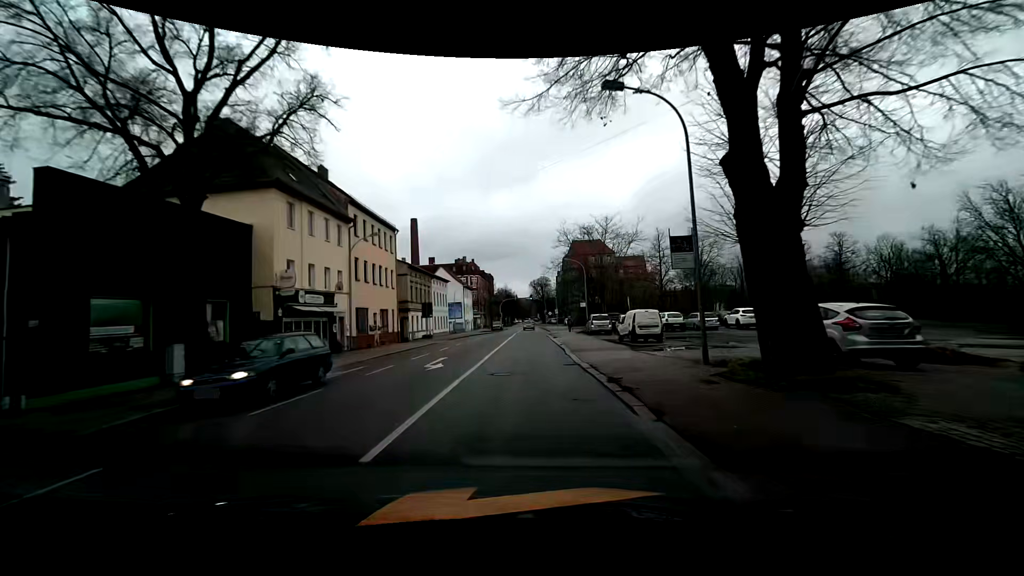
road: primary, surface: asphalt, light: Day
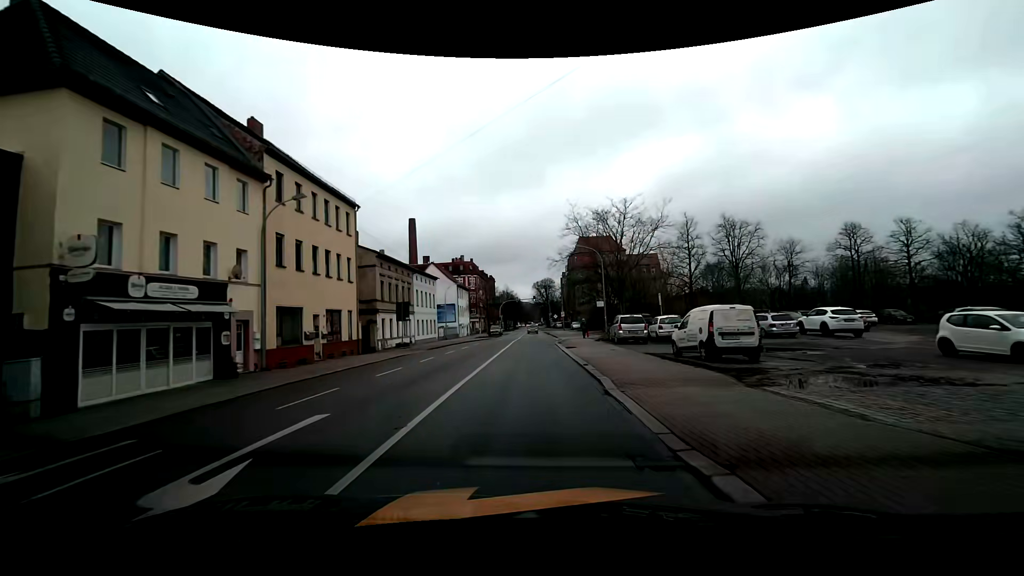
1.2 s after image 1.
(0.0, +11.4) m; 0°
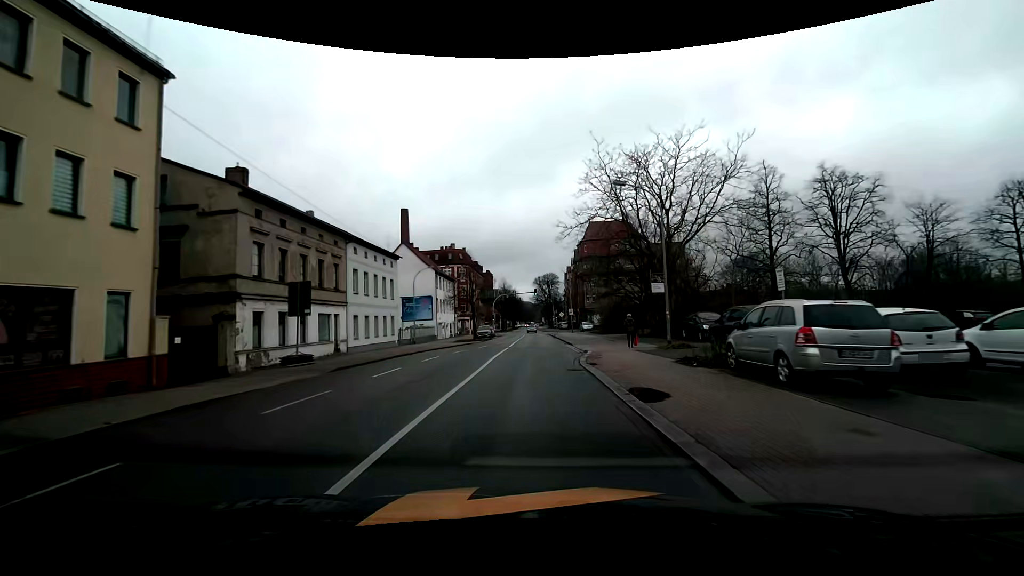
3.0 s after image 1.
(-0.1, +19.0) m; 0°
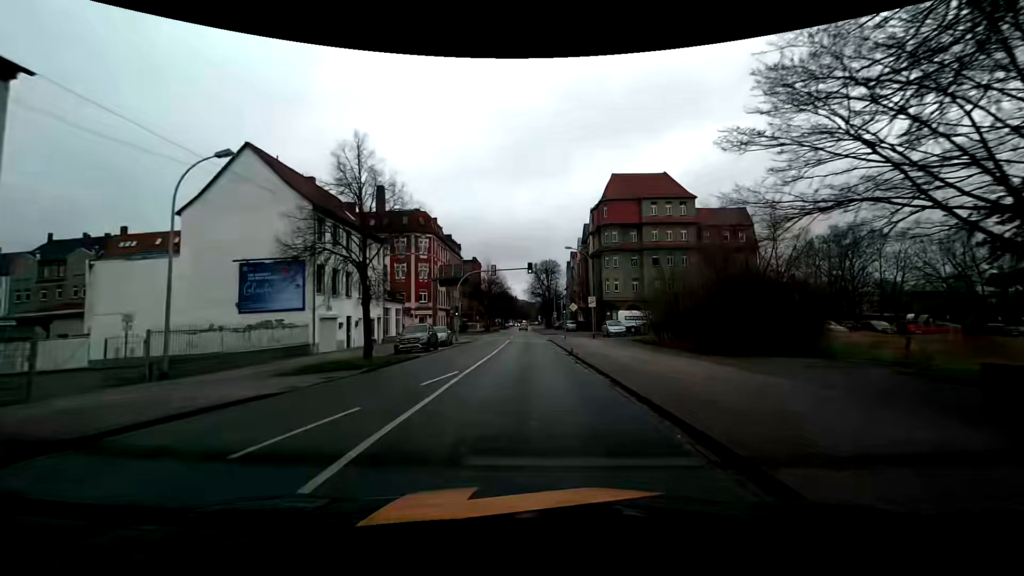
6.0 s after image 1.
(+0.2, +33.2) m; 0°
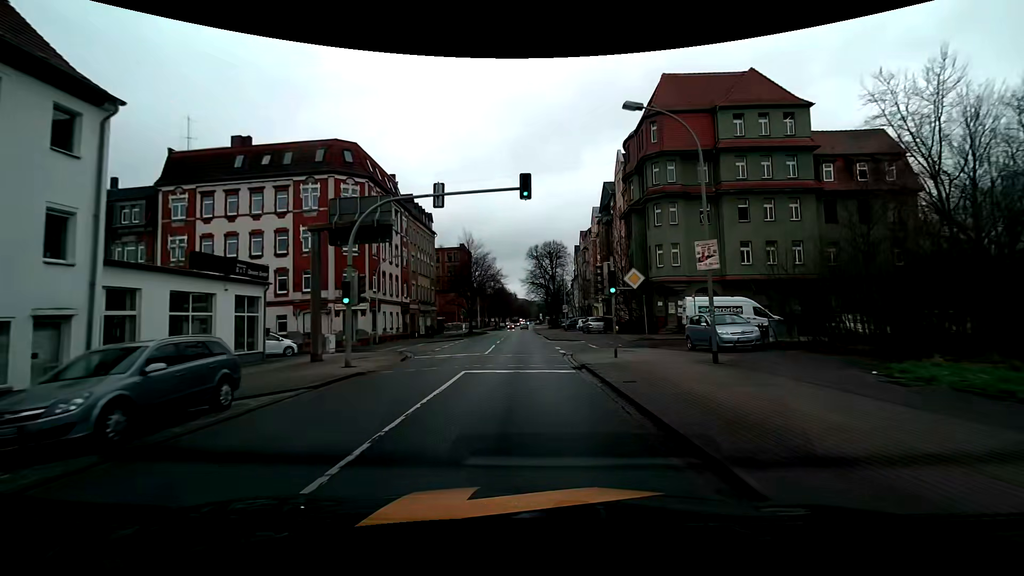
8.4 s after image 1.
(-0.1, +28.0) m; 0°
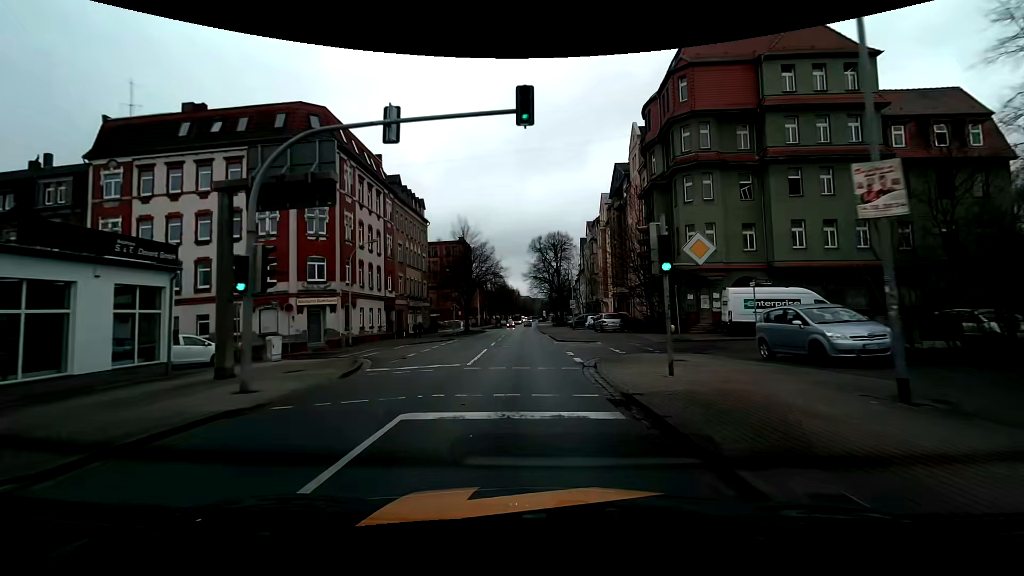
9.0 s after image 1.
(0.0, +7.0) m; -1°
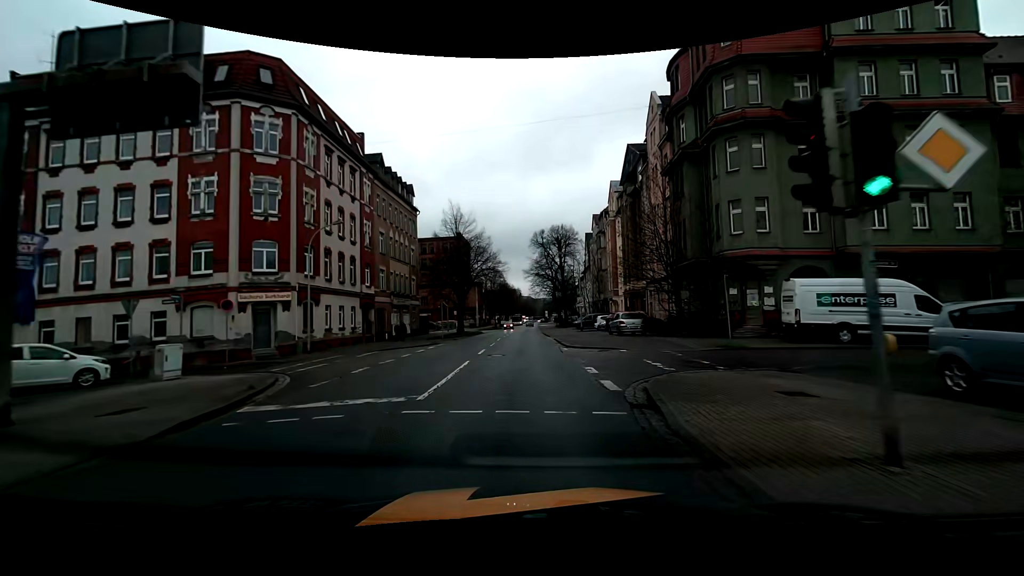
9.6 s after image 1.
(0.0, +6.9) m; 0°
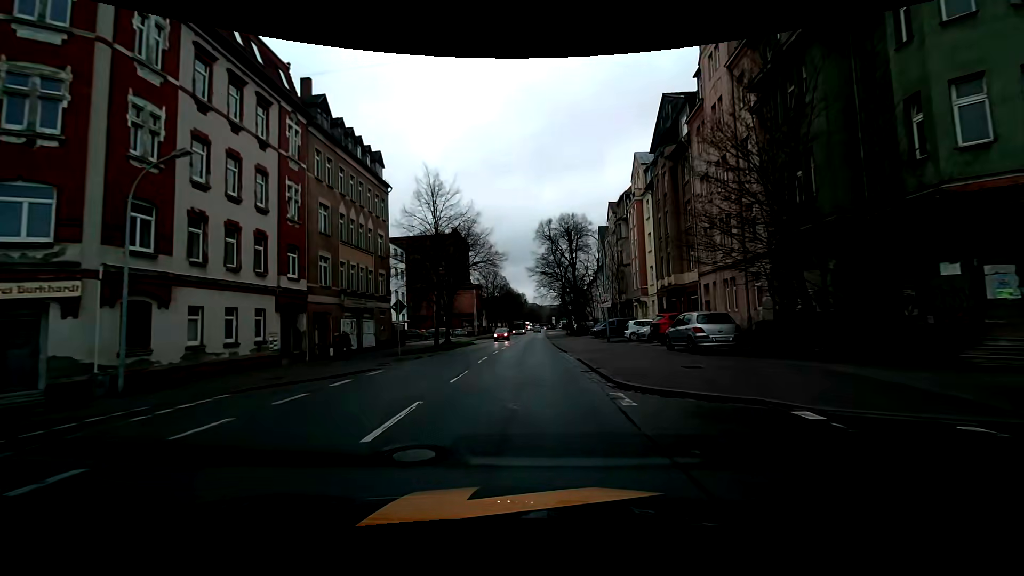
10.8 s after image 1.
(0.0, +13.6) m; -1°
(0, +10) (0, +20) (0, +30) (0, +40) (0, +50) (+1, +60) (+1, +70) (+1, +80) (+1, +90) (+1, +100) m
